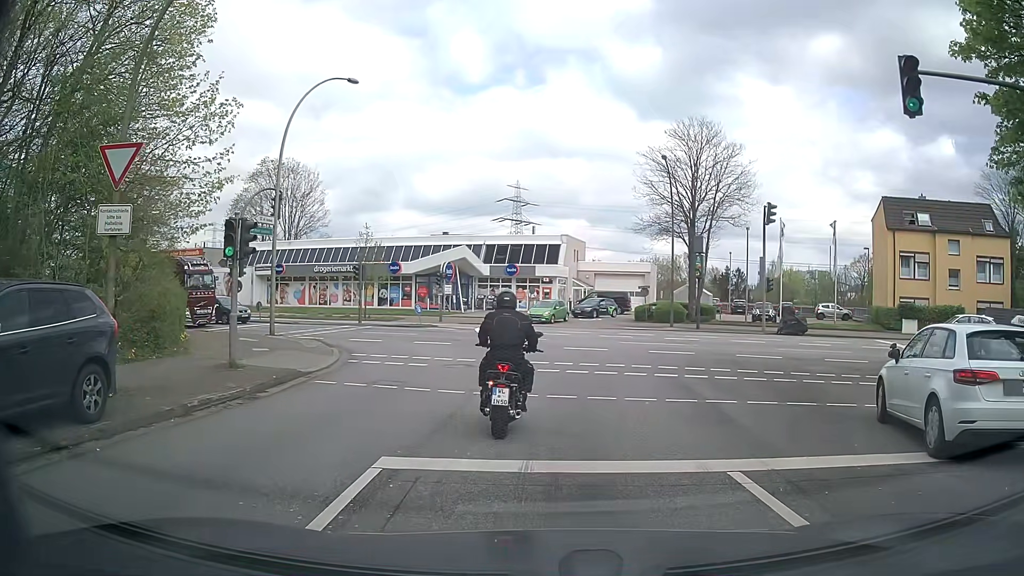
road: residential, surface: asphalt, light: Day
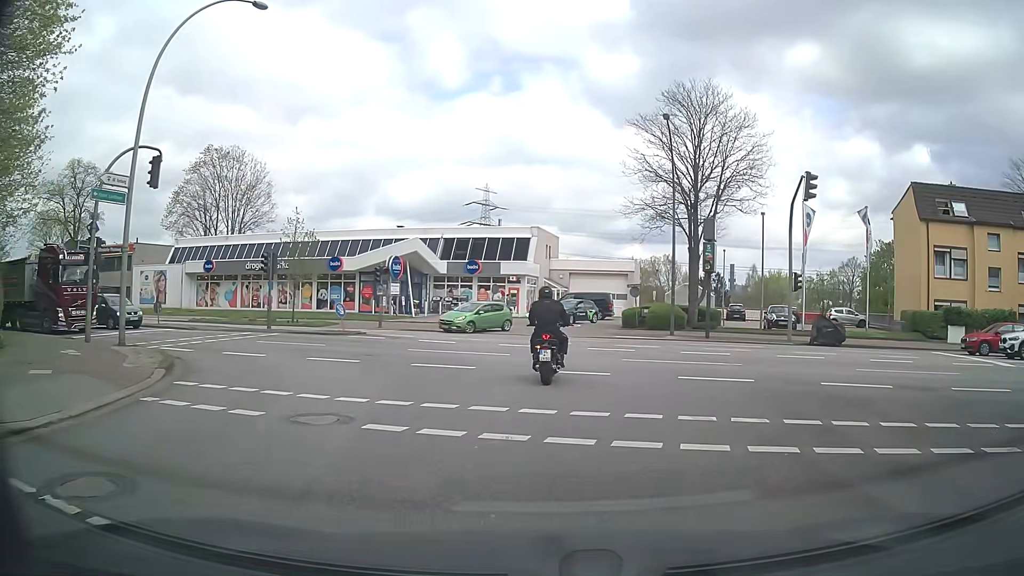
(+0.1, +9.5) m; +3°
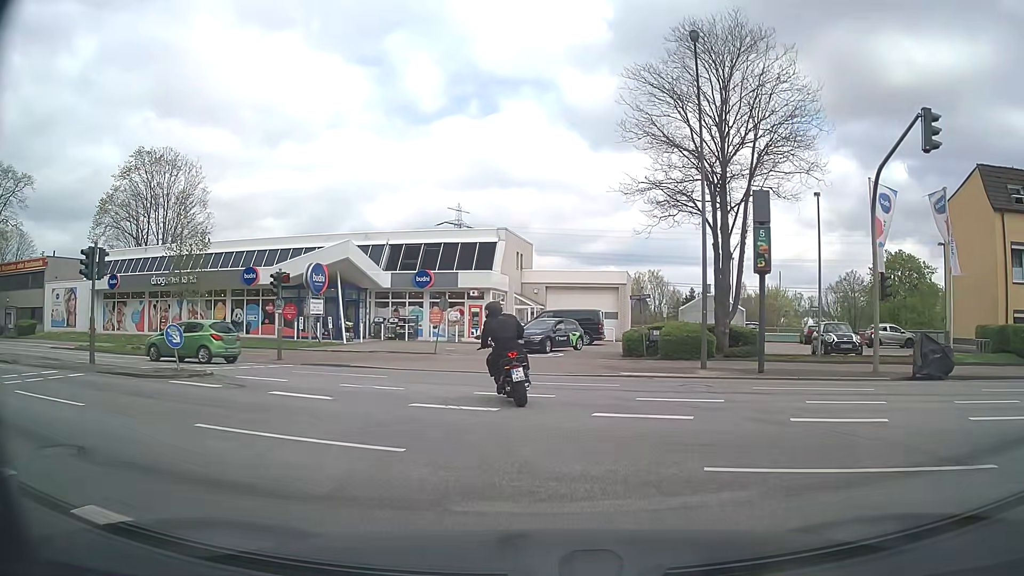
(+0.2, +11.2) m; +1°
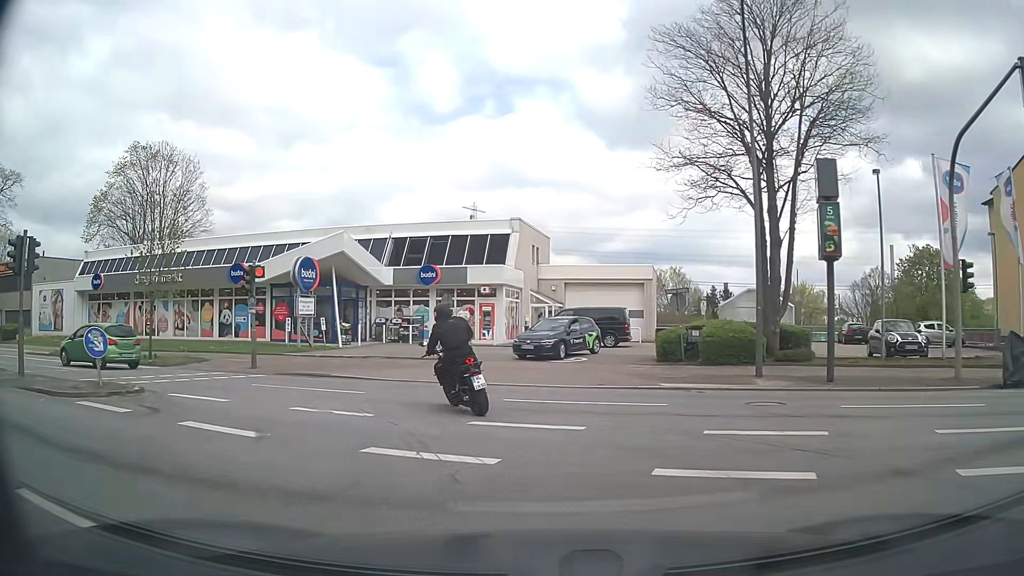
(0.0, +3.9) m; -1°
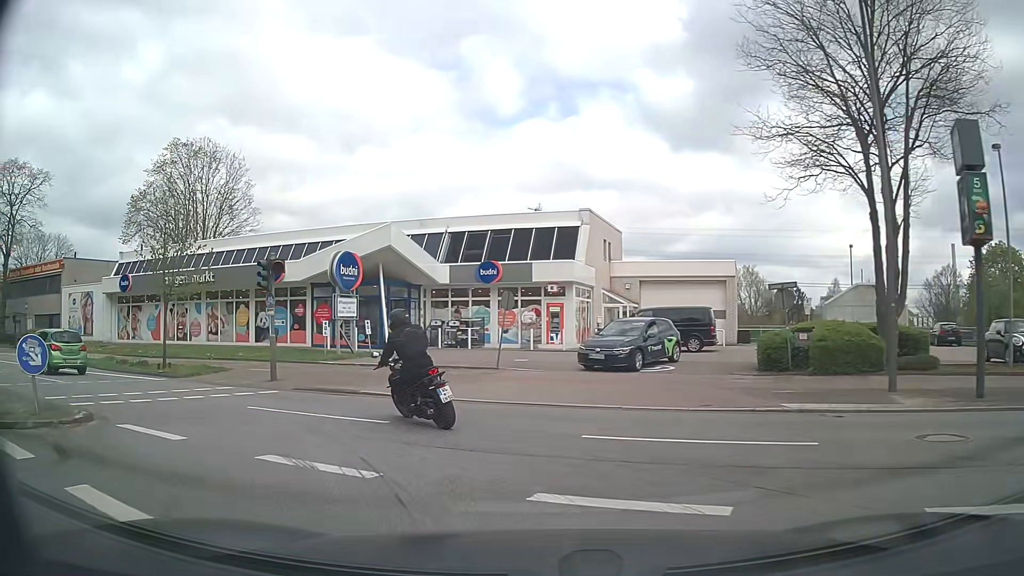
(-0.1, +3.7) m; -5°
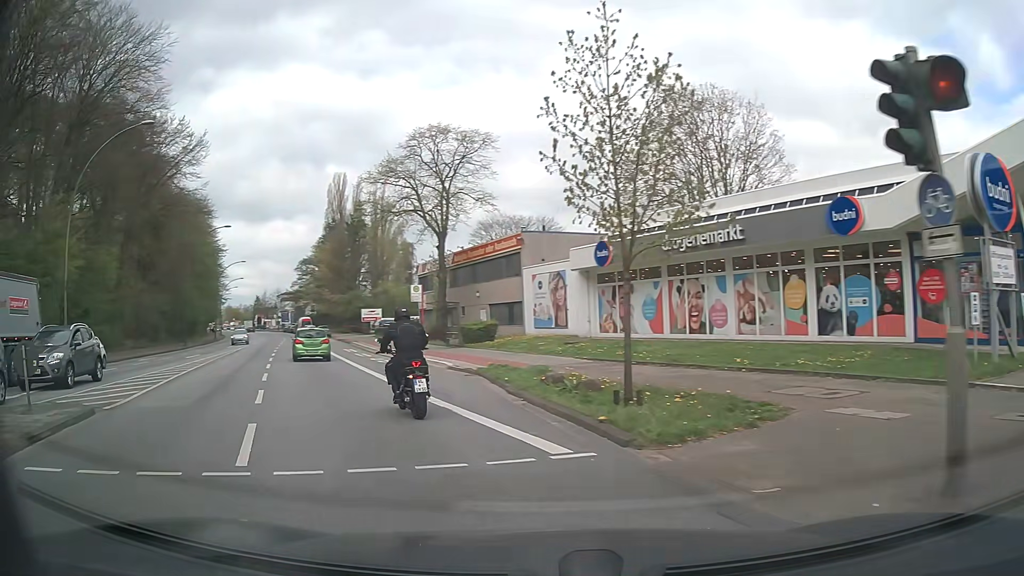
(-4.9, +12.5) m; -46°
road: primary
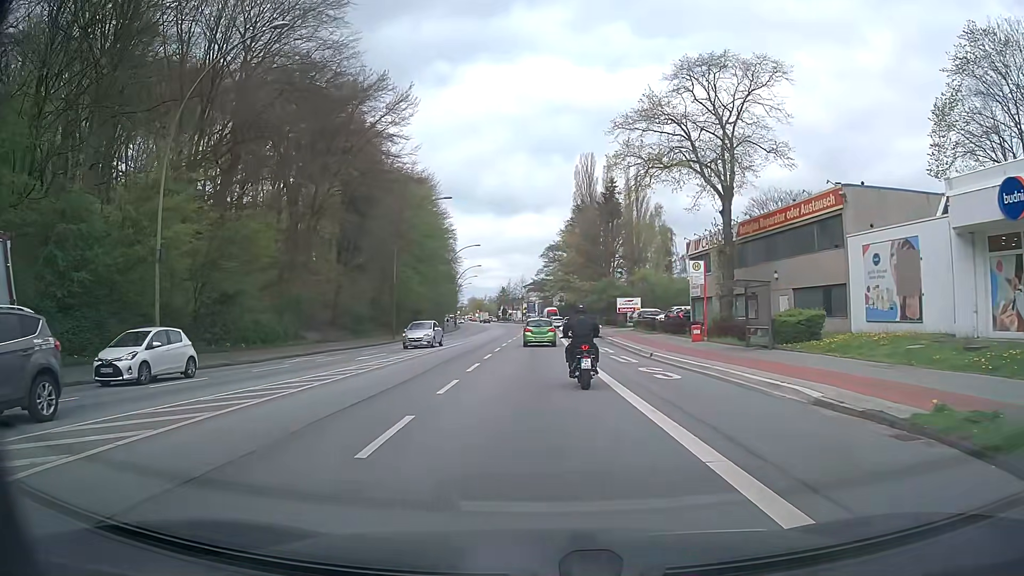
(-3.0, +12.2) m; -23°
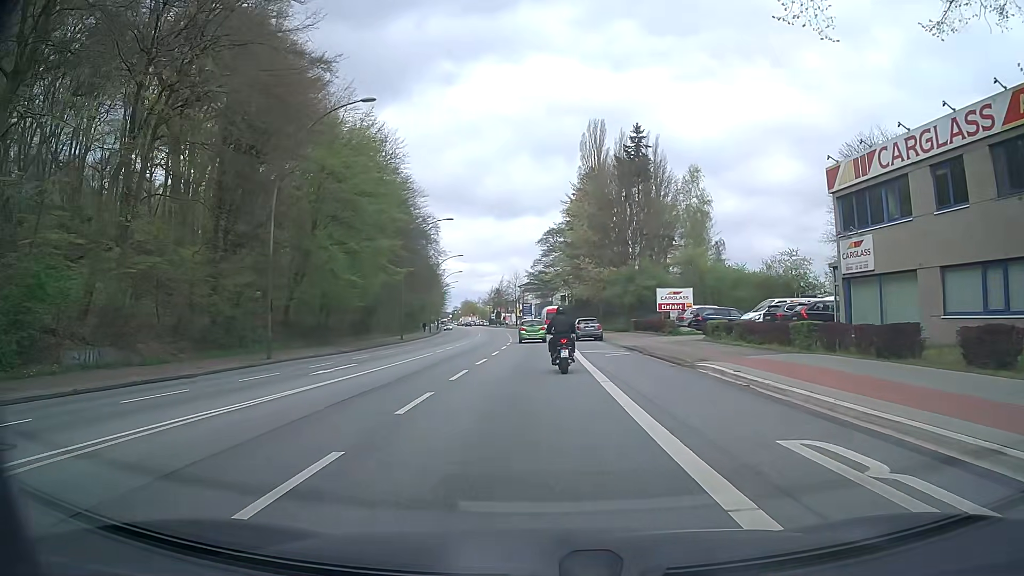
(+0.4, +27.0) m; +1°
(0, +10) (0, +20) (0, +30) (-1, +40) (-1, +50) (-2, +60) (-2, +70) (-3, +80) (-4, +90) (-5, +100) m
